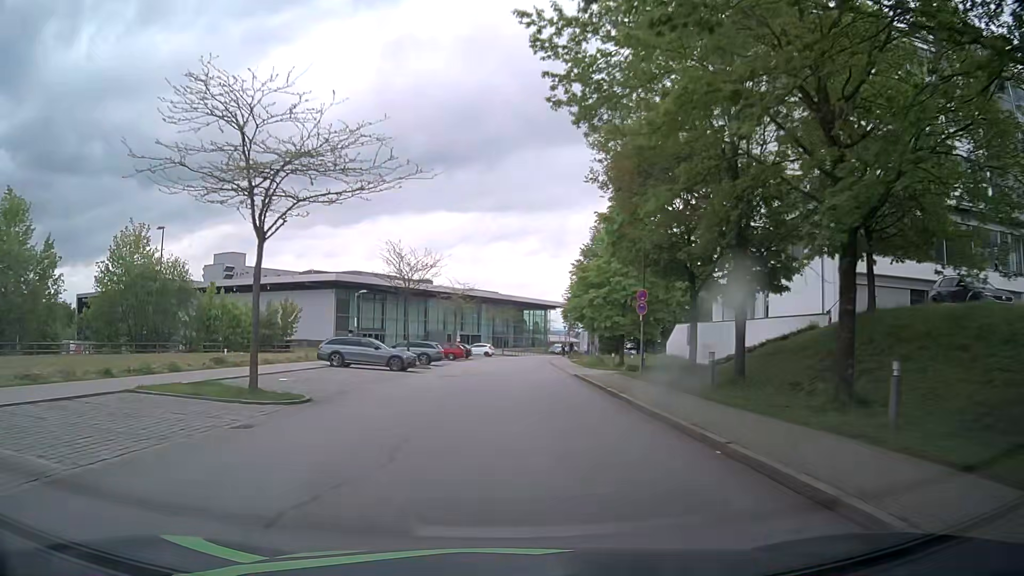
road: residential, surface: asphalt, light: Day
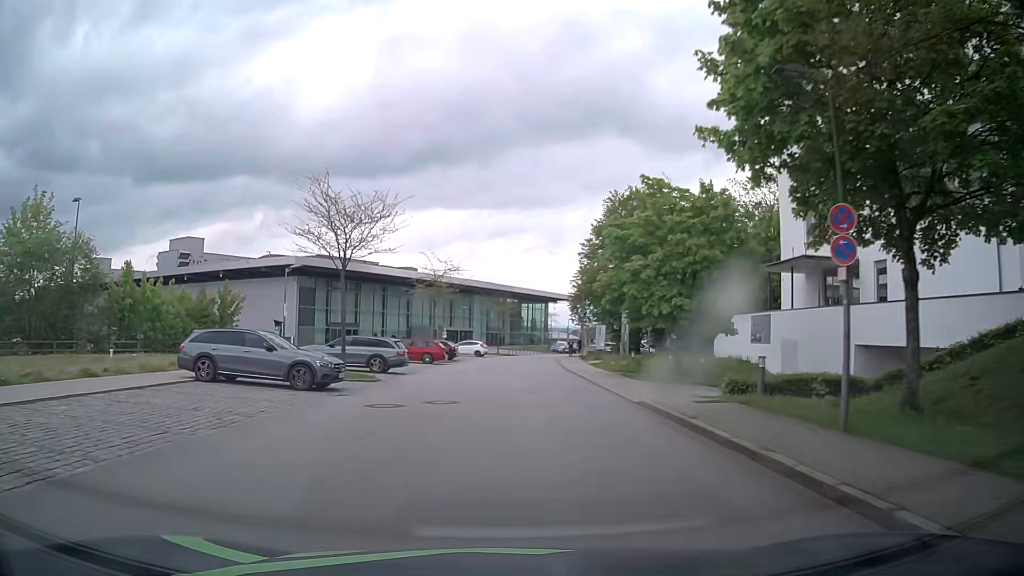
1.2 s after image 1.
(-0.1, +14.4) m; -1°
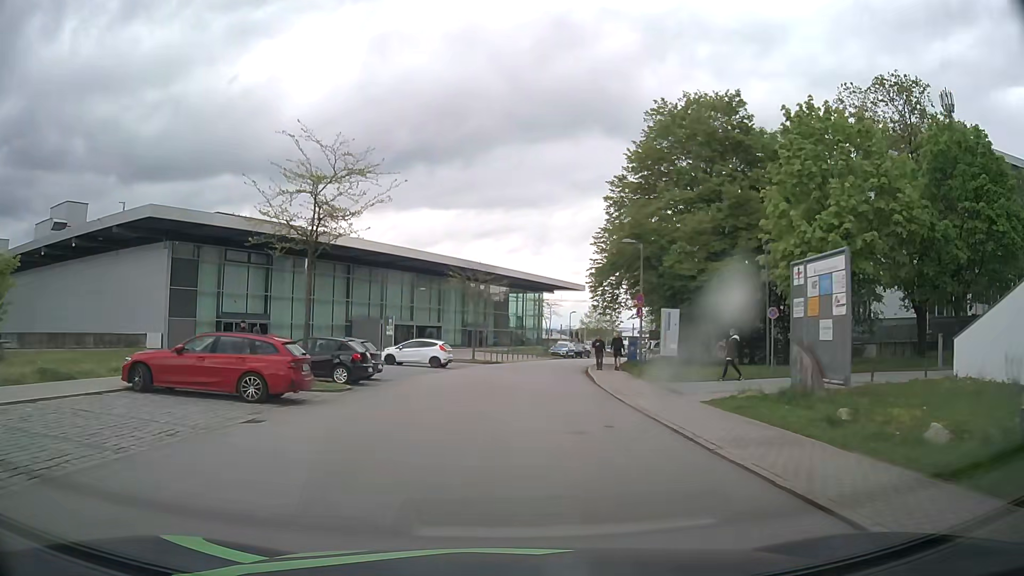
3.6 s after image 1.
(+0.6, +26.6) m; +2°
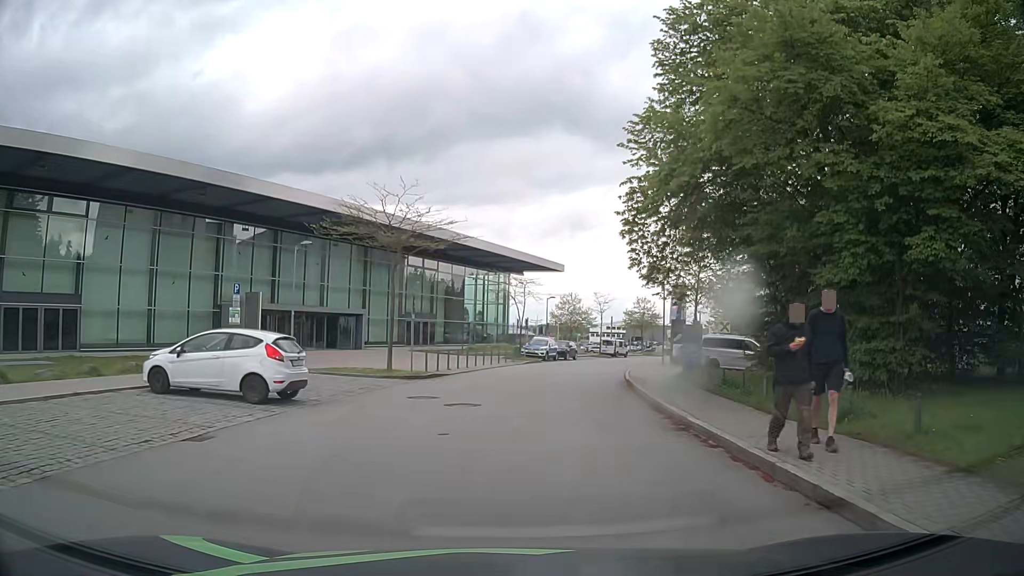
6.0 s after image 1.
(+0.4, +21.9) m; +3°
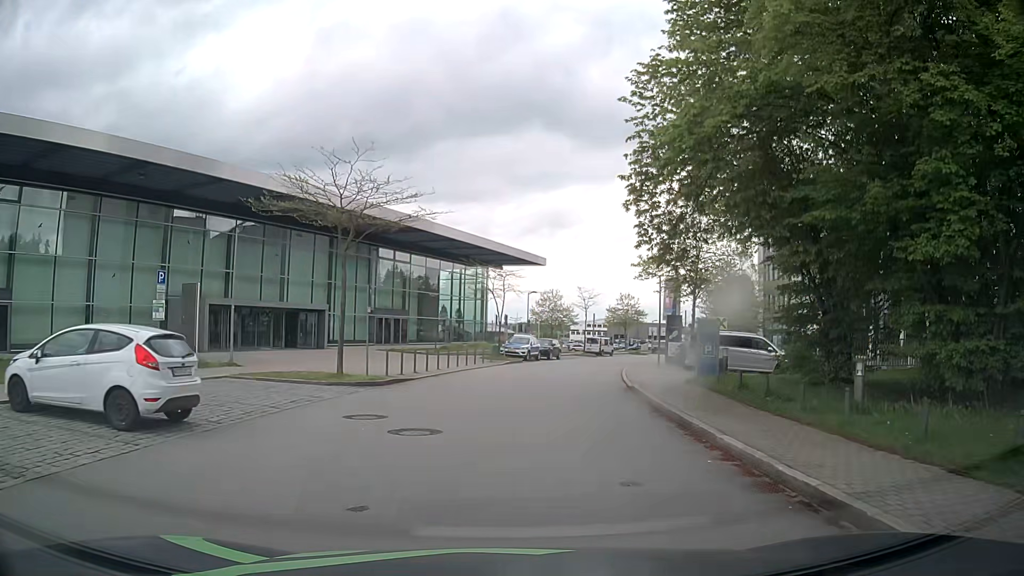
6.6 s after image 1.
(+0.1, +4.3) m; +1°
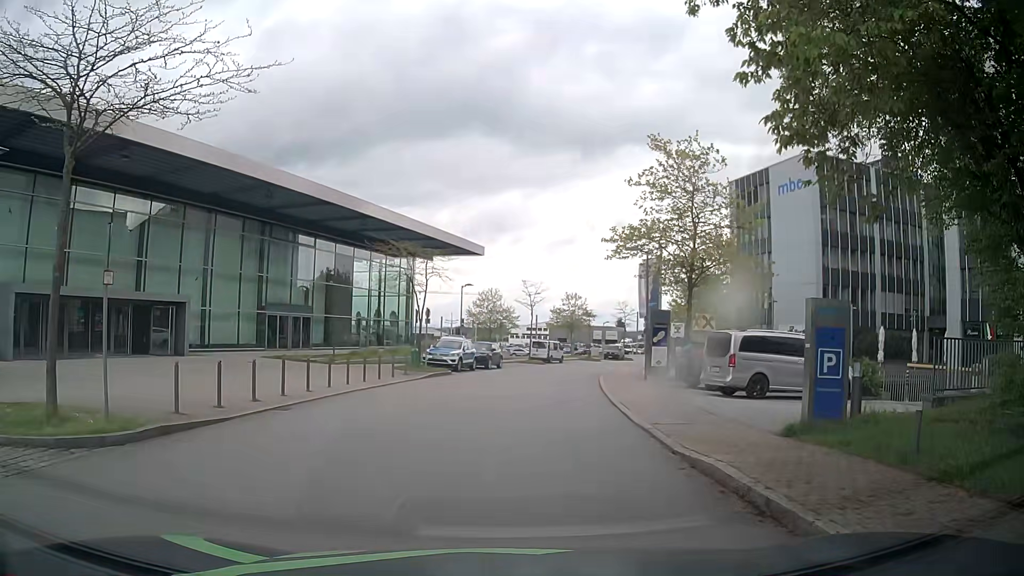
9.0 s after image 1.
(+0.7, +10.8) m; +6°
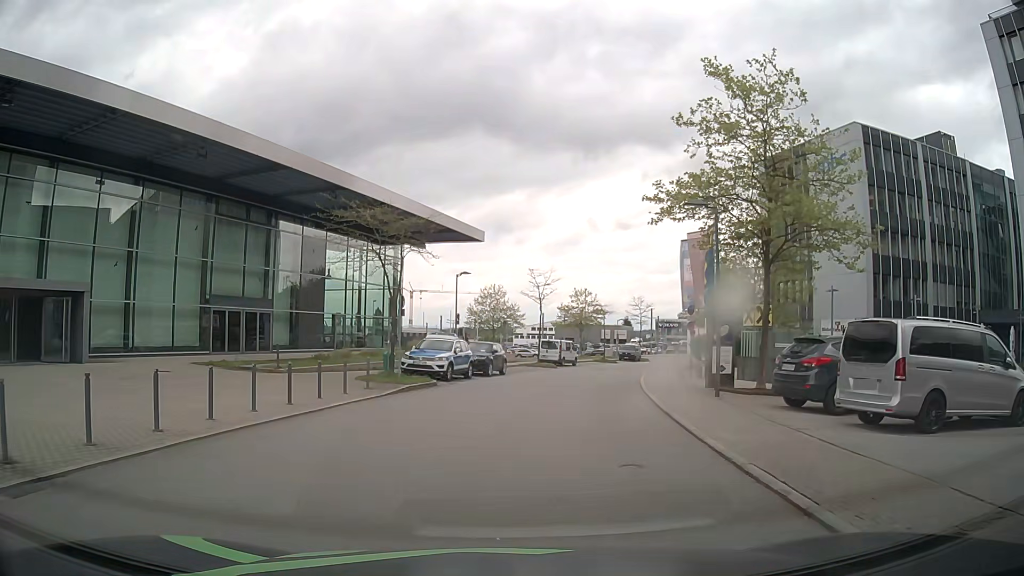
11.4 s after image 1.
(+0.2, +8.7) m; +1°
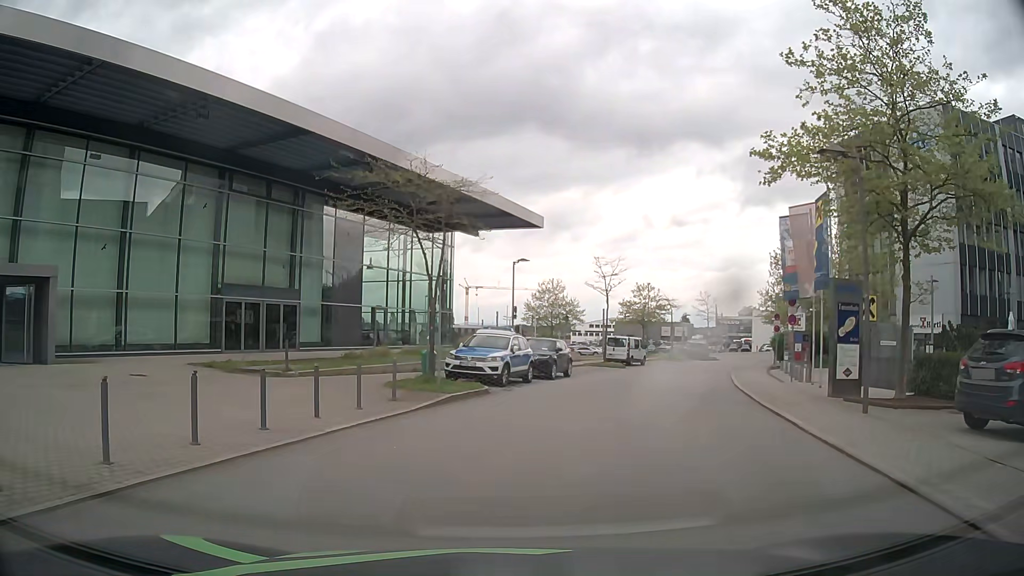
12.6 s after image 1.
(-0.3, +5.0) m; -5°
